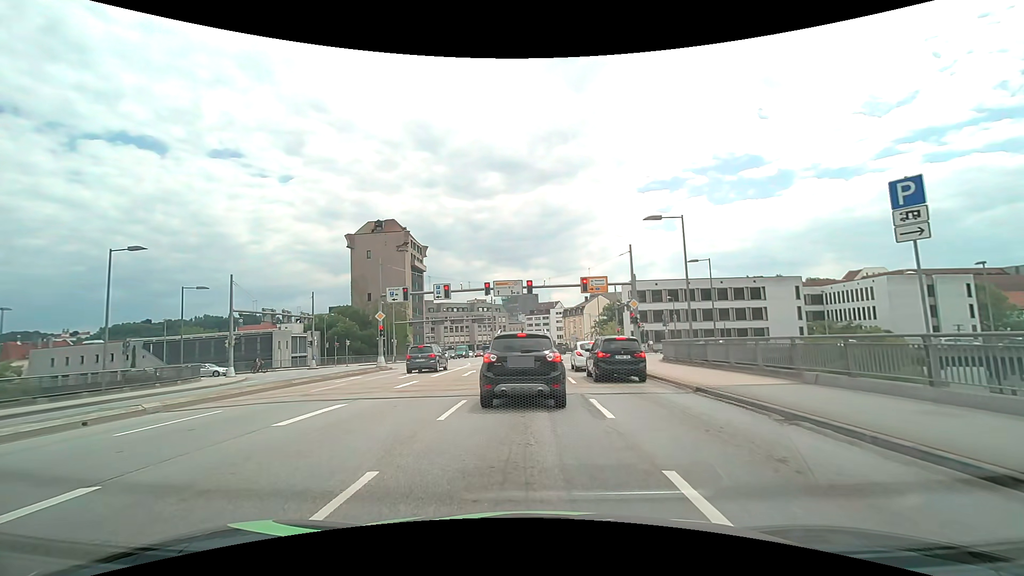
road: primary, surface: asphalt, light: Day
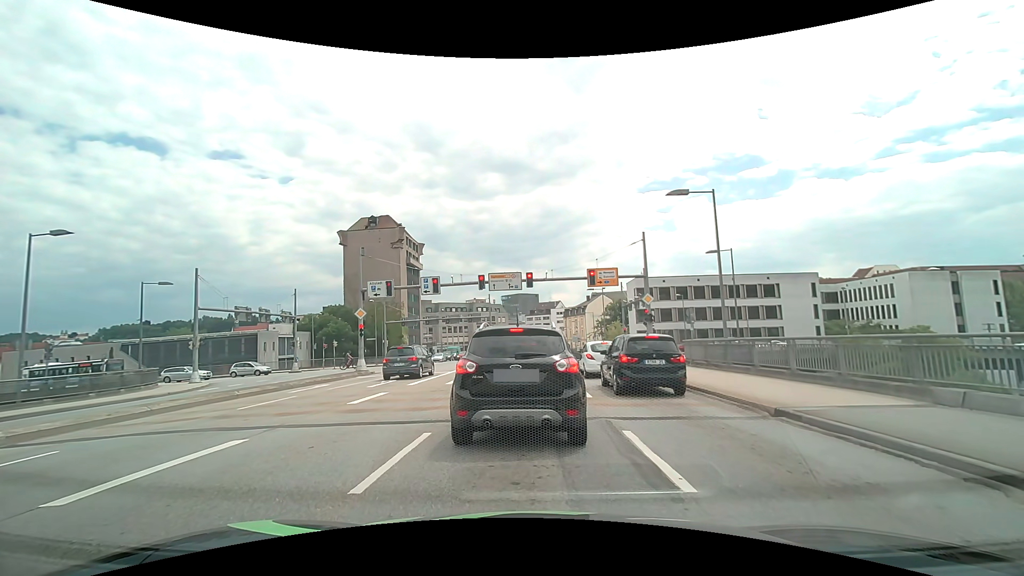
(0.0, +4.2) m; -1°
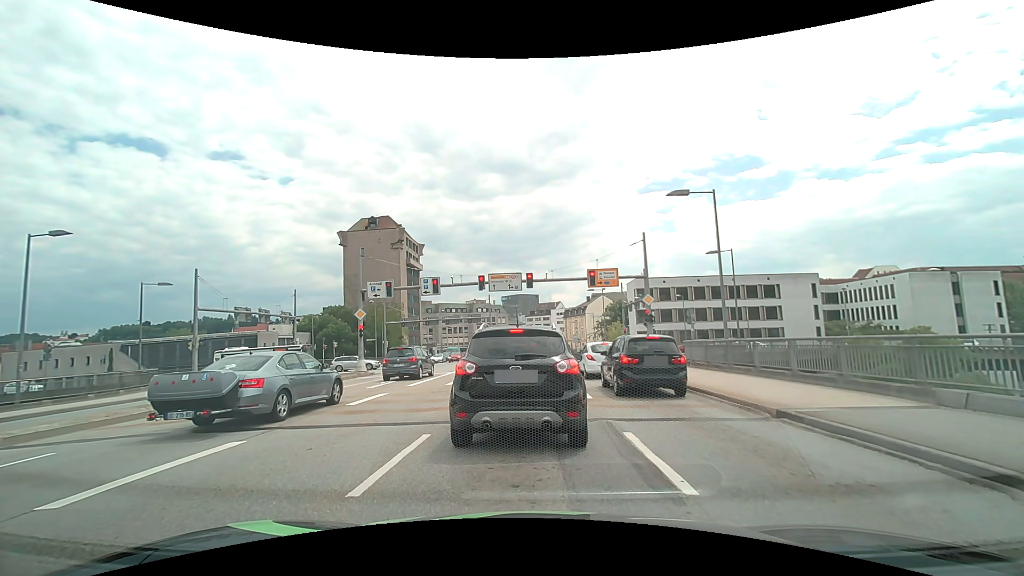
(0.0, +0.2) m; 0°
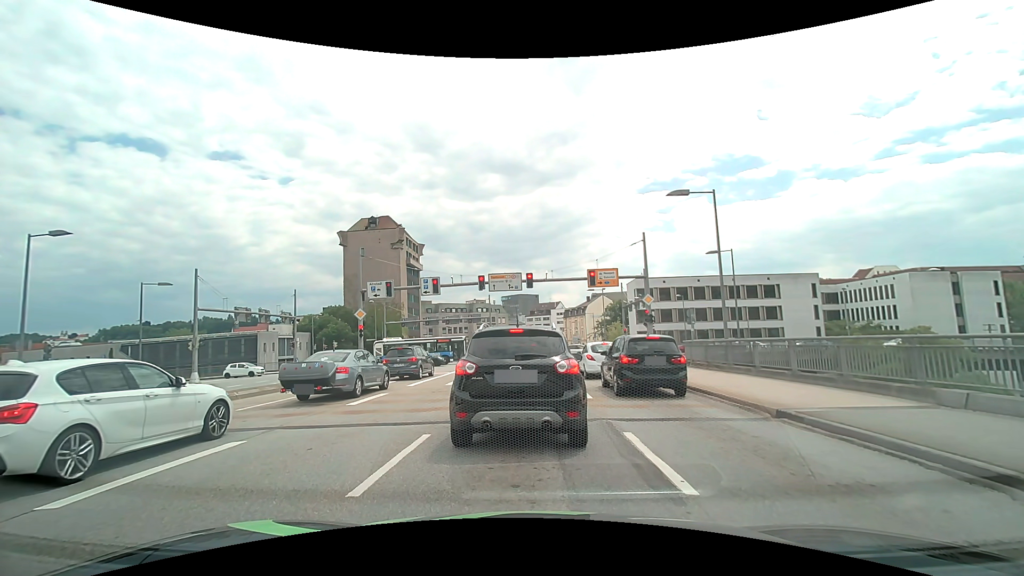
(0.0, 0.0) m; 0°
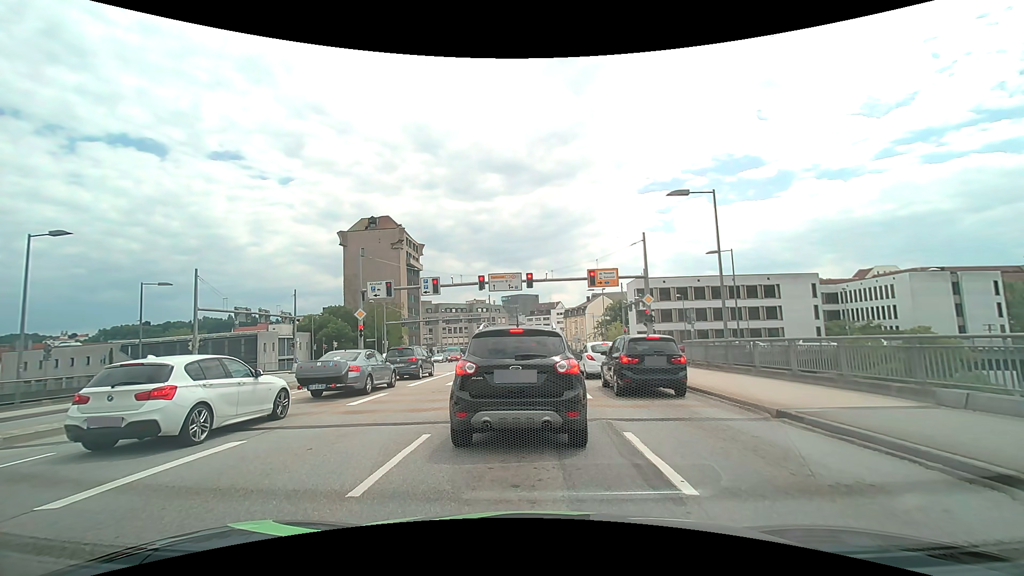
(0.0, 0.0) m; 0°
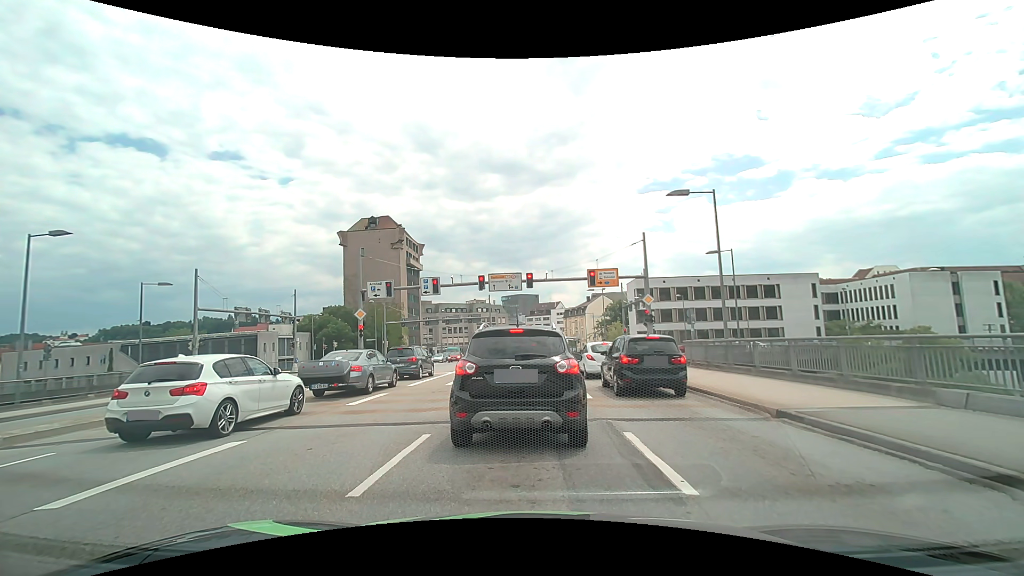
(0.0, 0.0) m; 0°
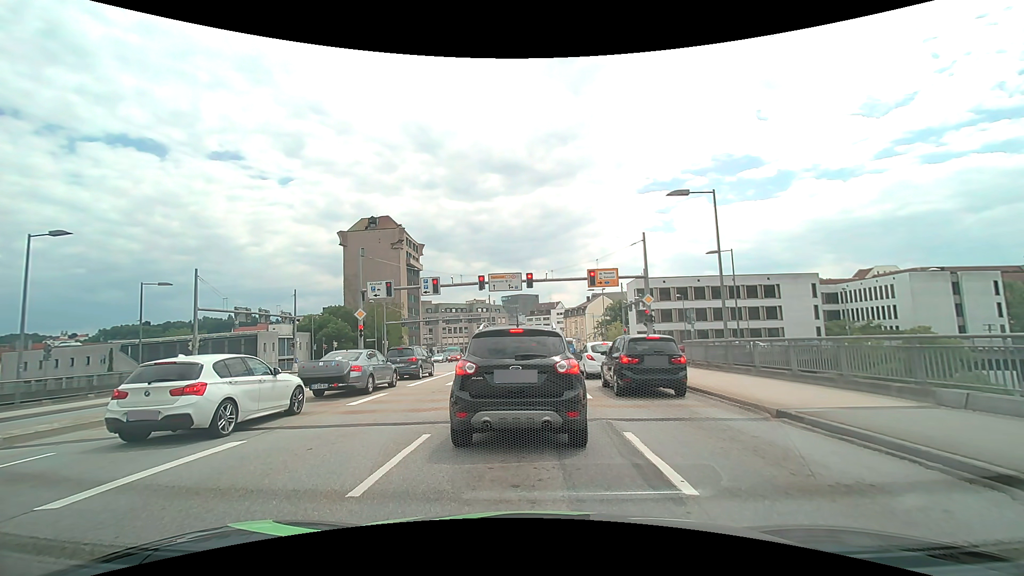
(0.0, 0.0) m; 0°
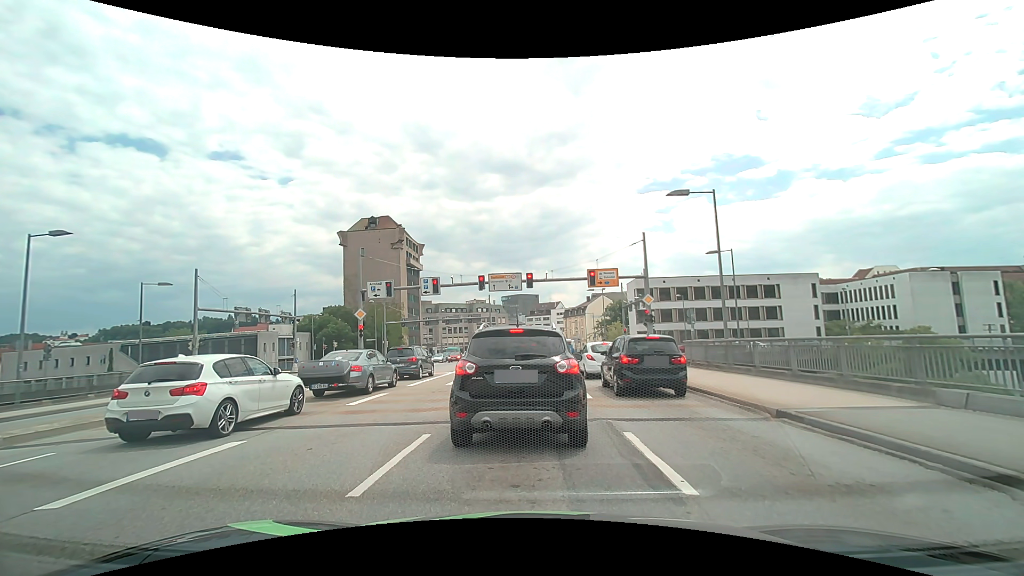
(0.0, 0.0) m; 0°
(0, +10) (0, +20) (0, +30) (0, +40) (+1, +50) (+1, +60) (+1, +70) (+1, +80) (+1, +90) (+1, +100) m
